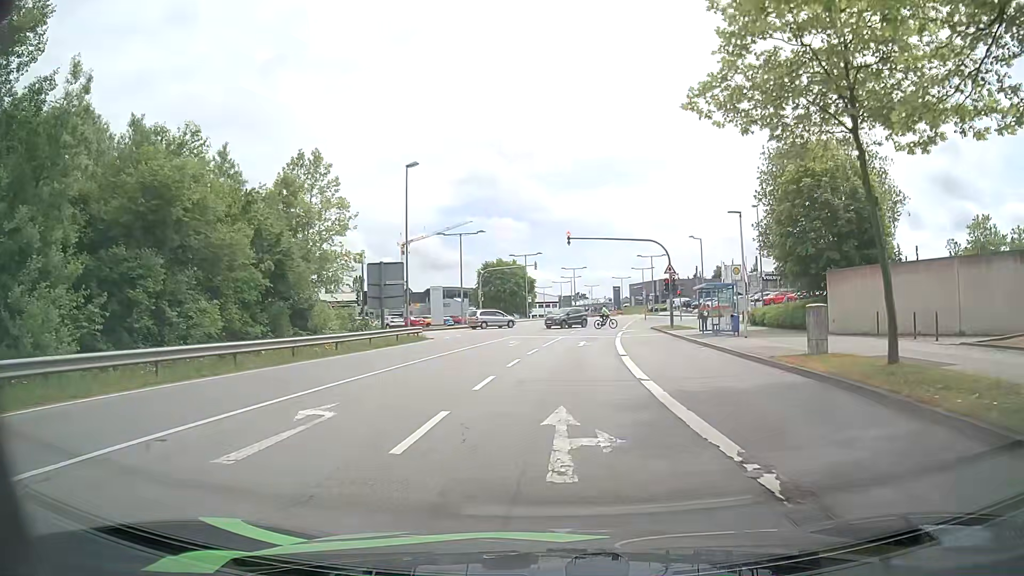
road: secondary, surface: asphalt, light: Day
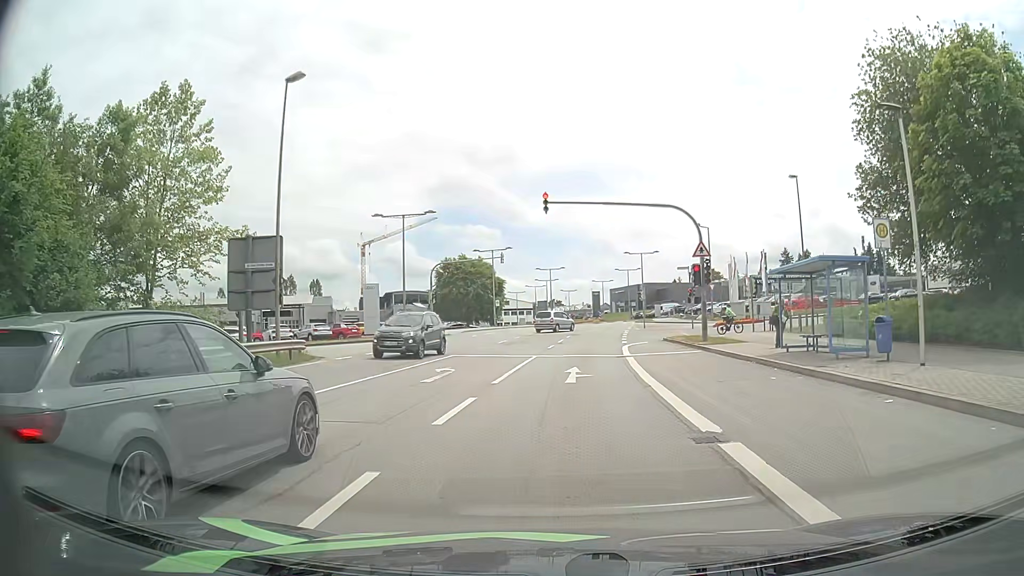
(+0.5, +15.7) m; +4°
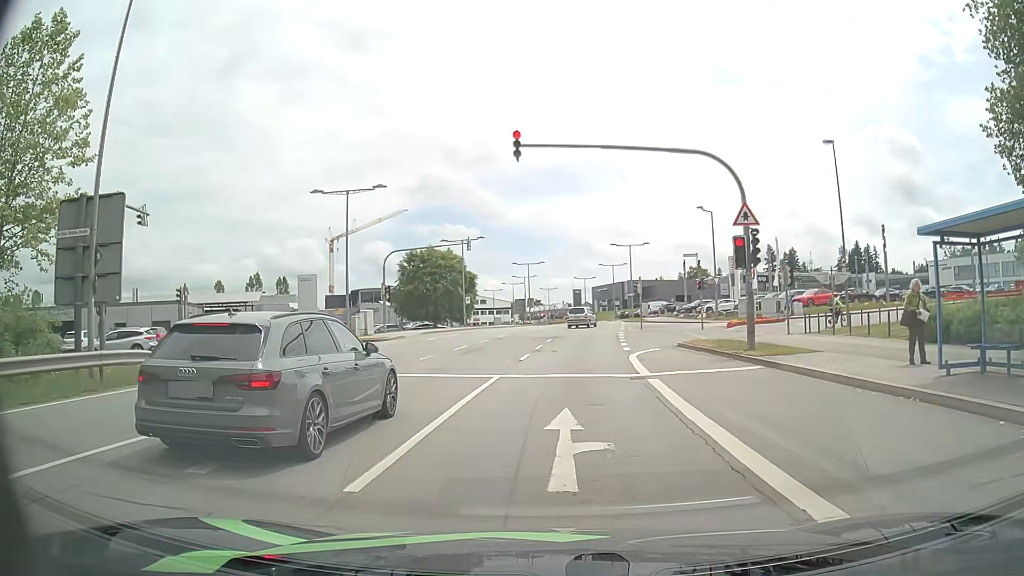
(0.0, +9.4) m; +1°
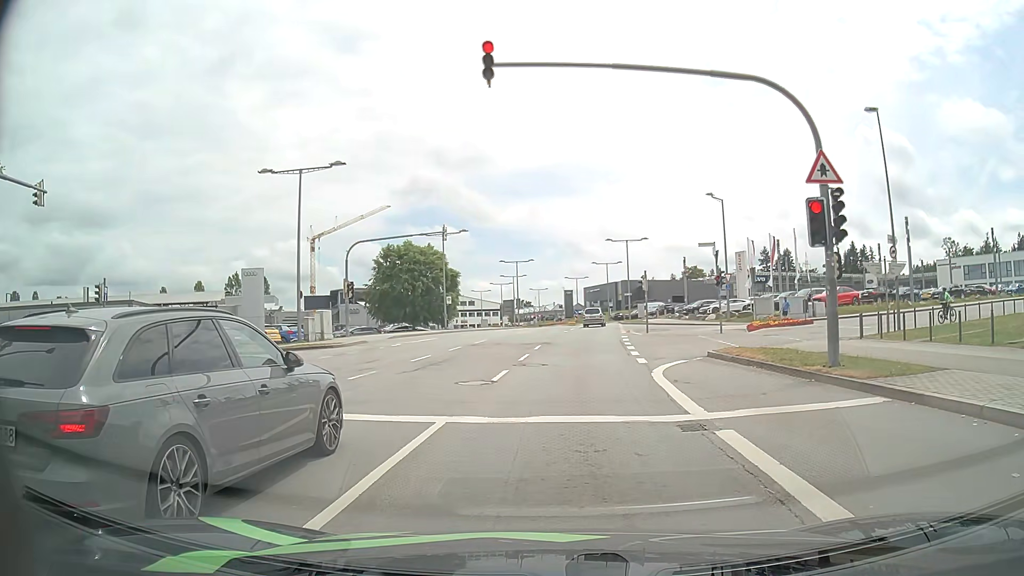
(0.0, +6.5) m; +1°
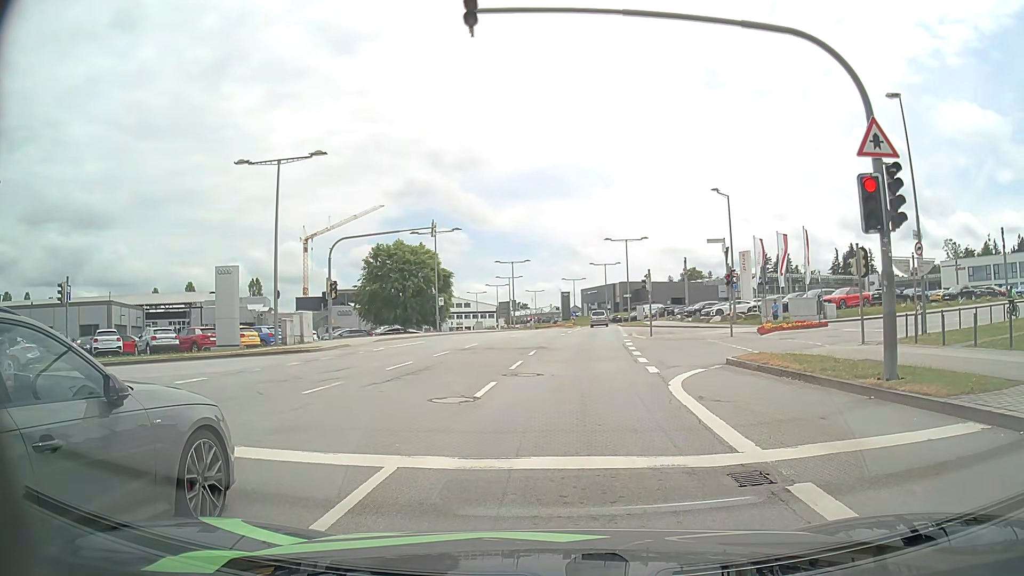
(-0.1, +2.4) m; -1°
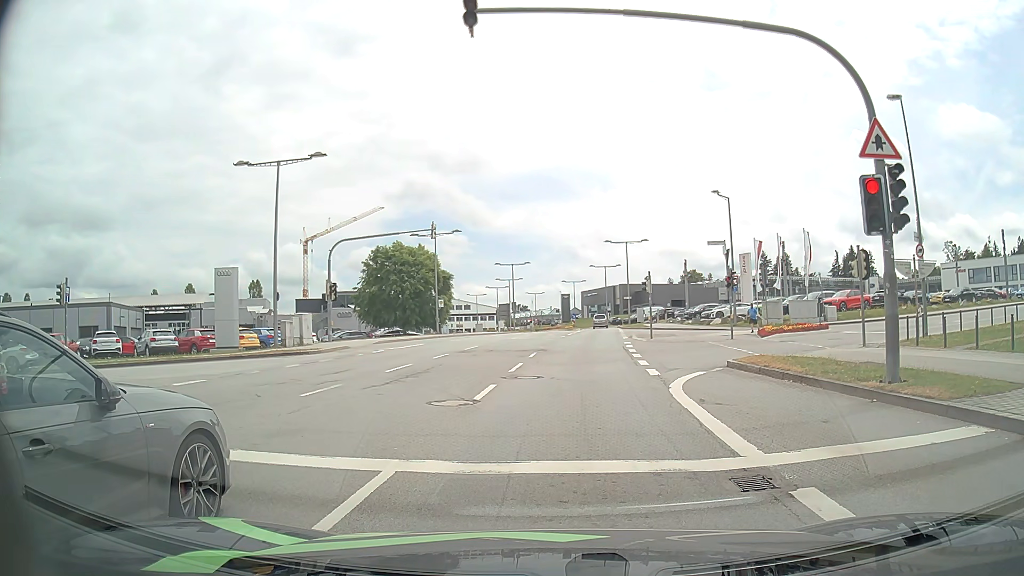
(0.0, +0.2) m; 0°
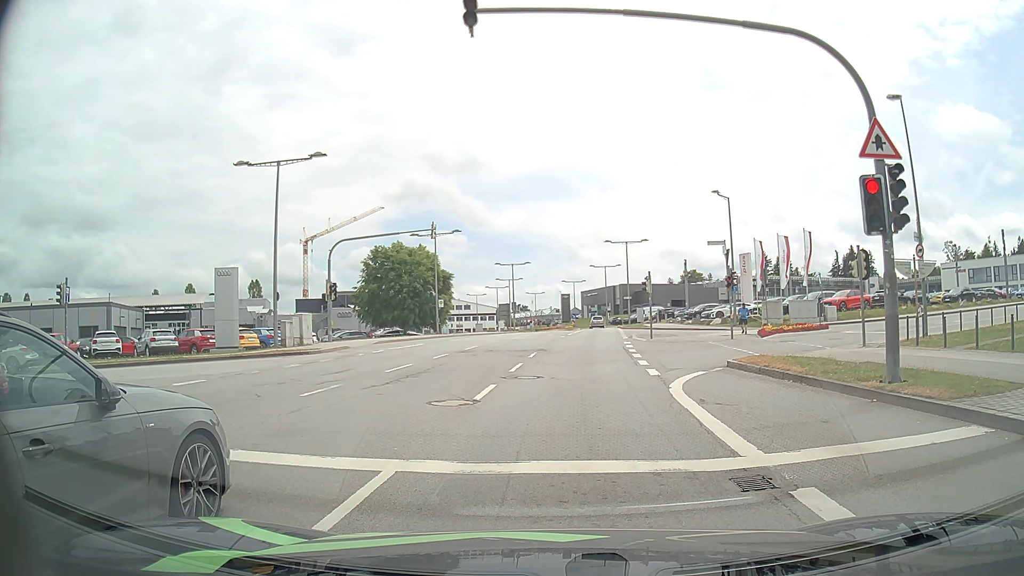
(0.0, 0.0) m; 0°
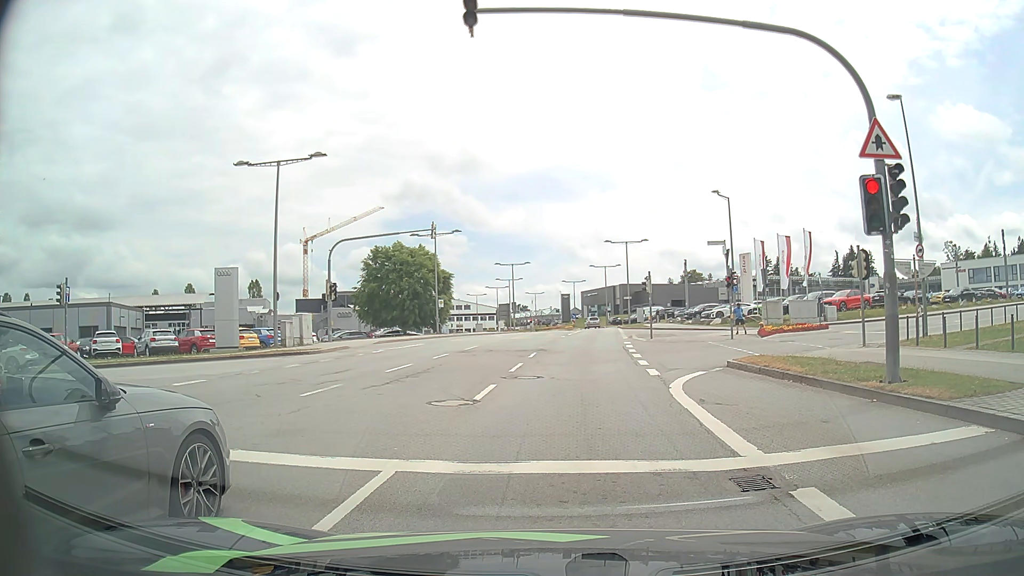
(0.0, 0.0) m; 0°
(0, +10) (+1, +20) (+1, +30) (+2, +40) (+3, +50) (+4, +60) (+5, +70) (+6, +80) (+6, +90) (+6, +100) m
